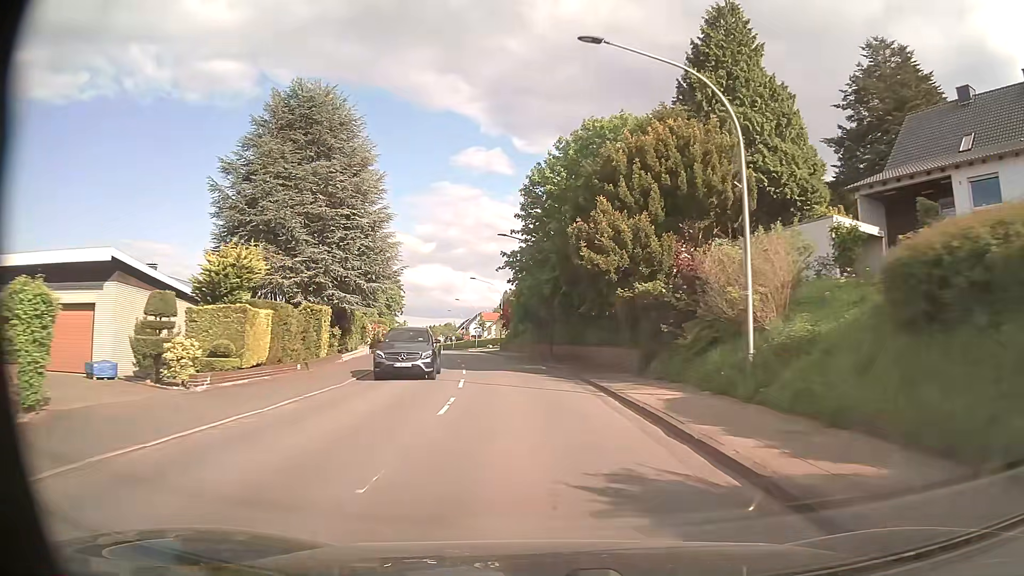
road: secondary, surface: asphalt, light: Day
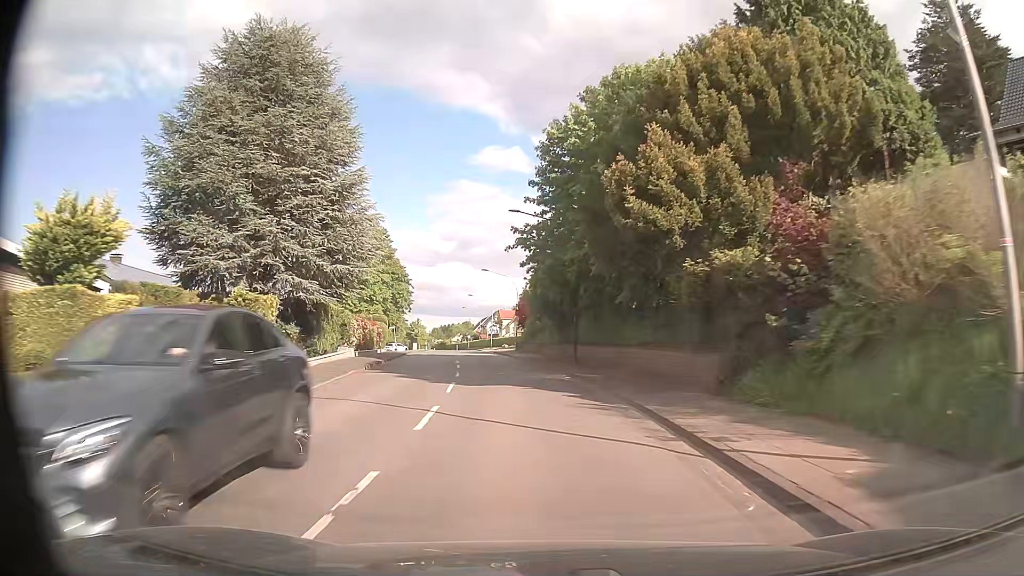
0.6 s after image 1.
(-0.1, +8.1) m; -2°
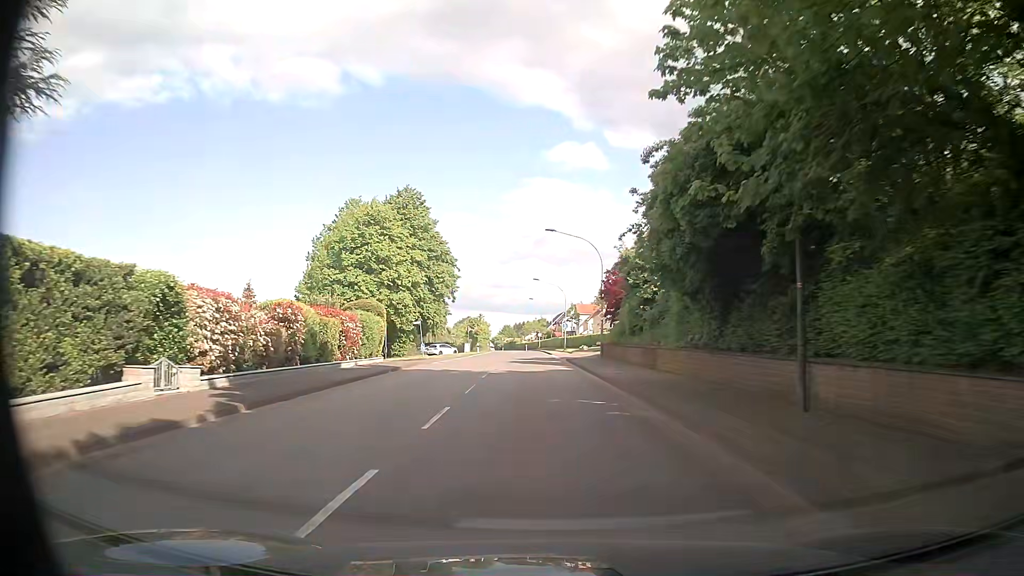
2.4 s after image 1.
(-1.3, +23.9) m; -7°
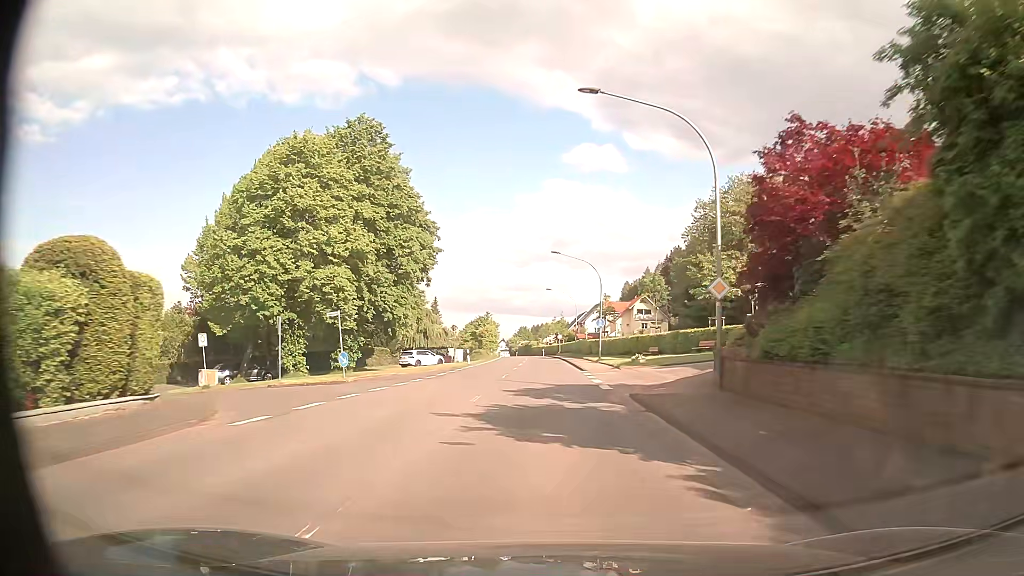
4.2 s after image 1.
(-0.2, +24.5) m; -1°
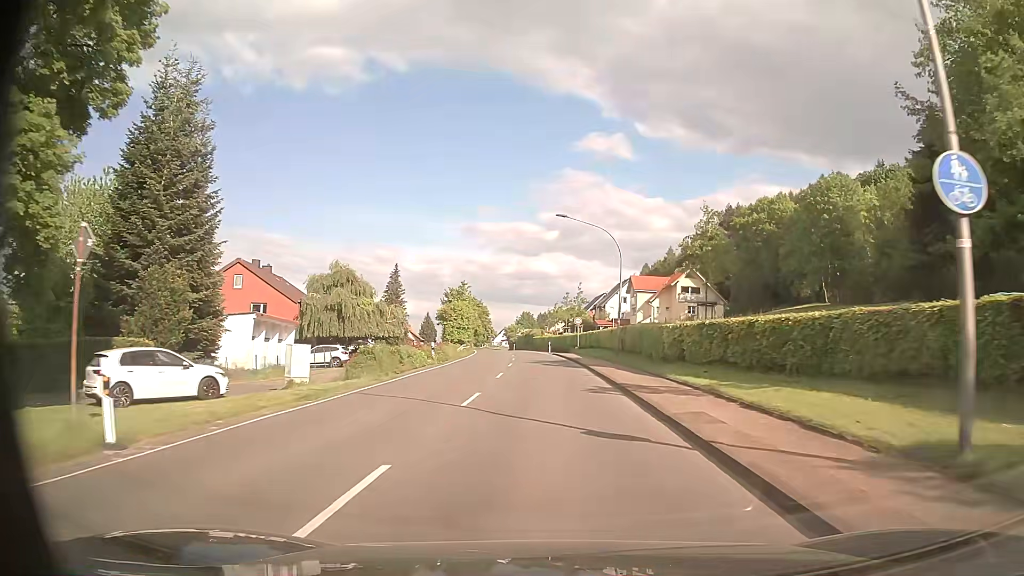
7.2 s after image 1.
(-0.3, +41.0) m; -1°
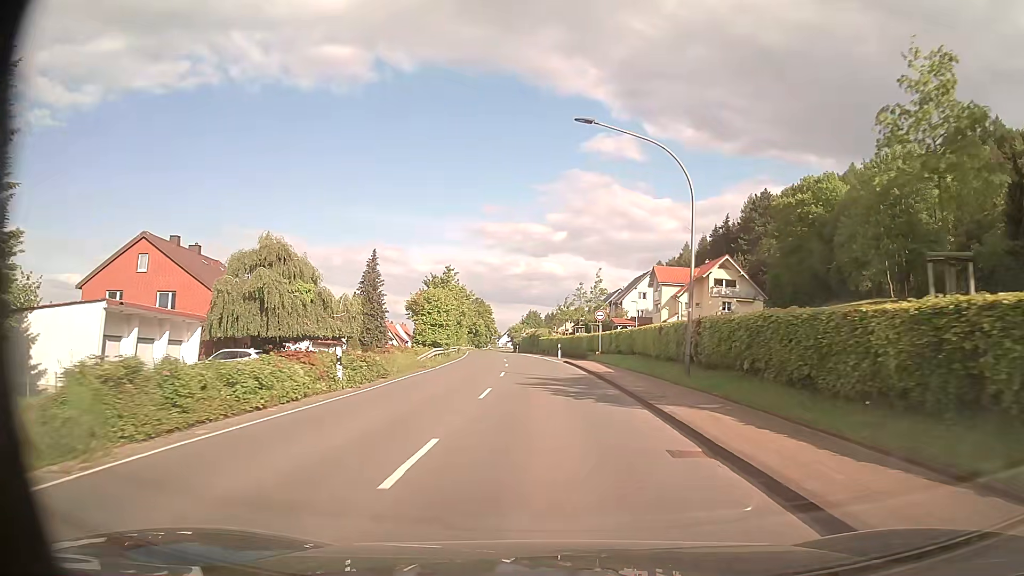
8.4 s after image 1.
(0.0, +16.3) m; 0°
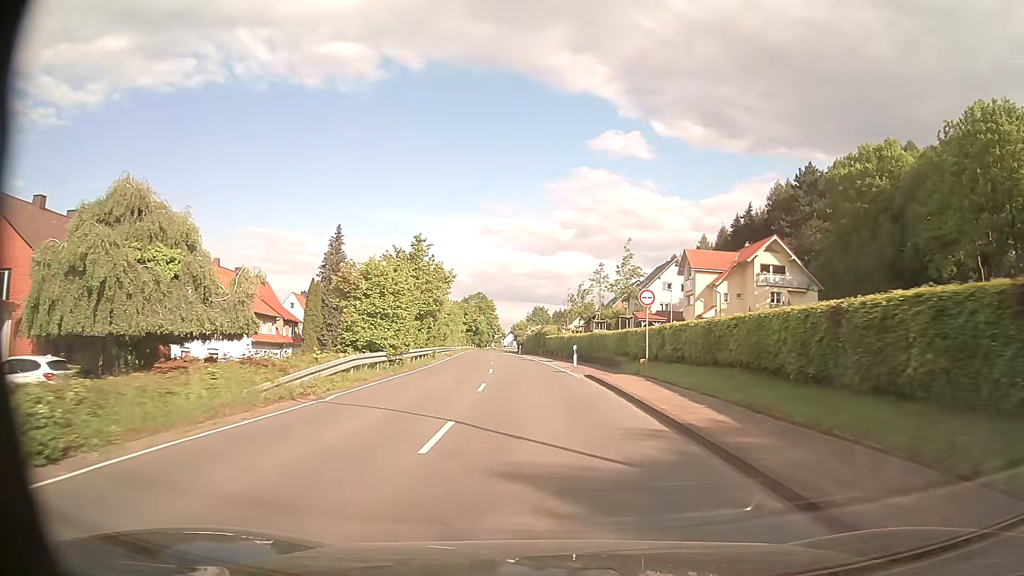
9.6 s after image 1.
(-0.1, +16.4) m; -1°
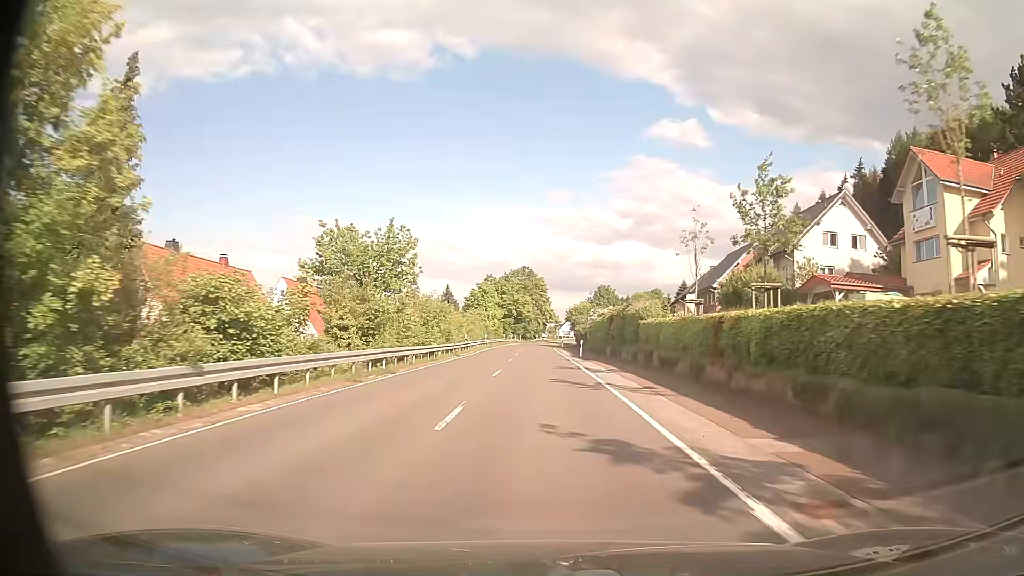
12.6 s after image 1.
(-1.7, +40.9) m; -5°
(0, +10) (0, +20) (0, +30) (0, +40) (-1, +50) (-1, +60) (-1, +70) (-1, +80) (-1, +90) (-1, +100) m
